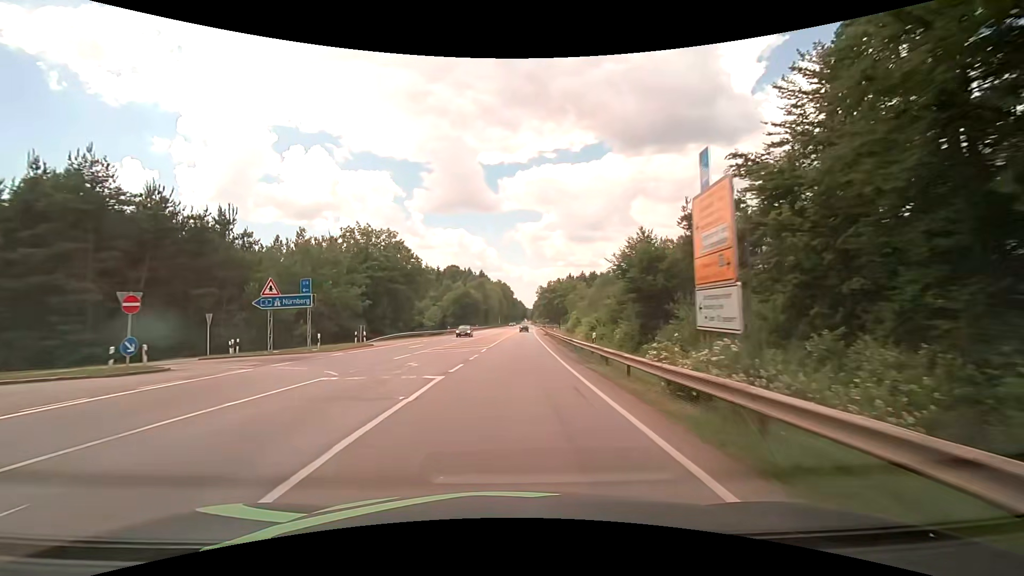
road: secondary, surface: asphalt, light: Day
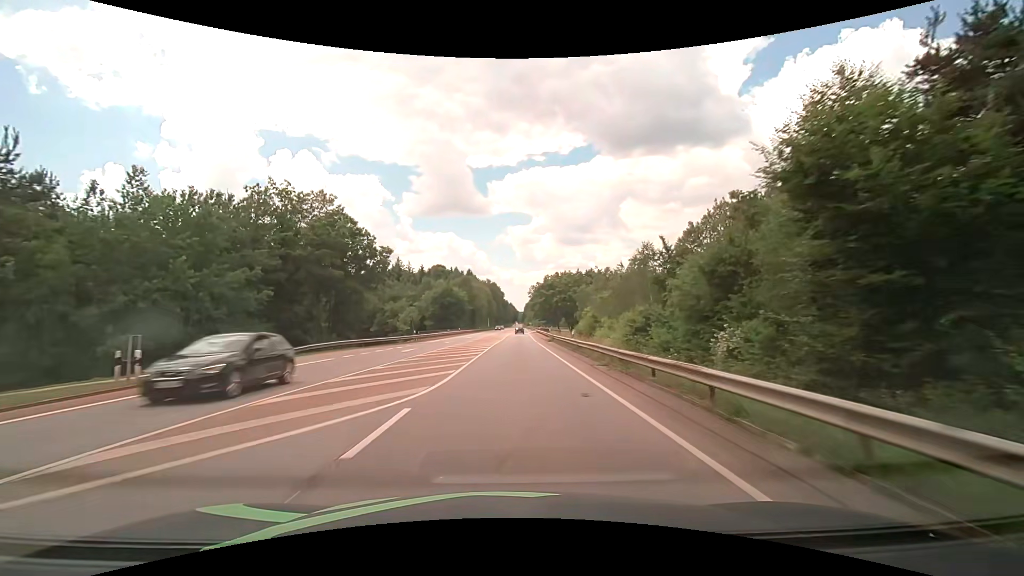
(+0.2, +21.6) m; +1°
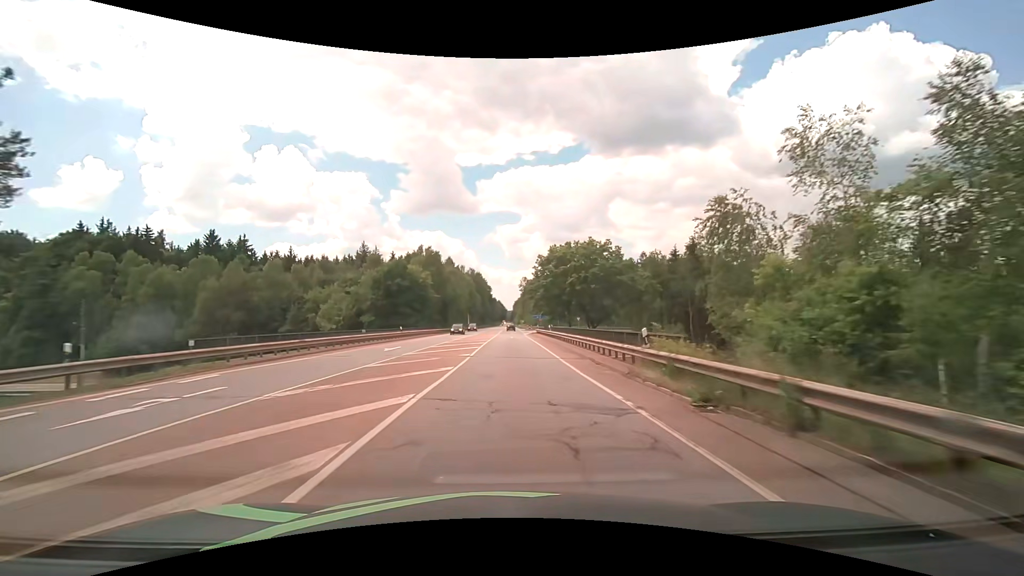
(+0.7, +43.0) m; +1°
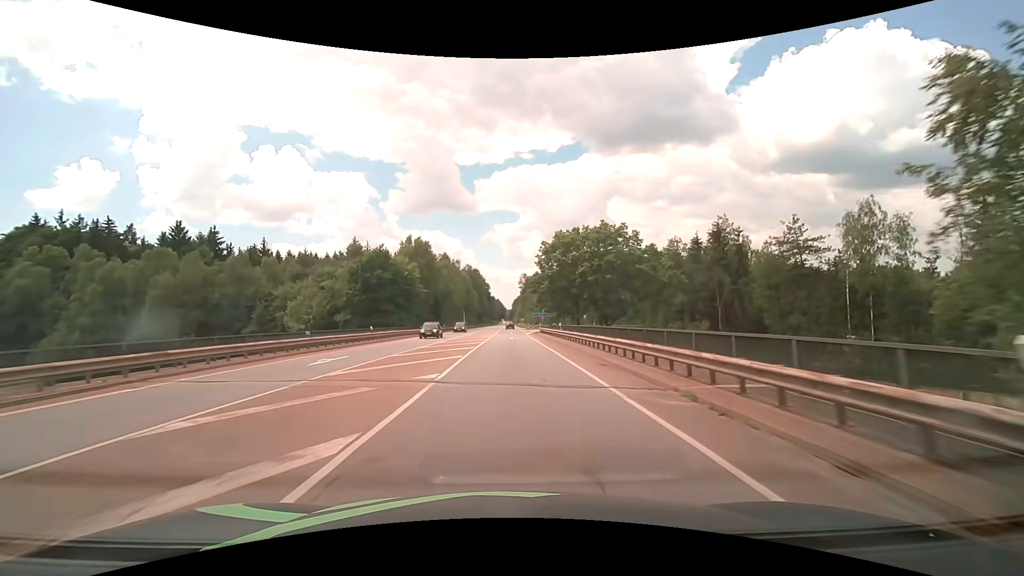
(0.0, +10.7) m; 0°
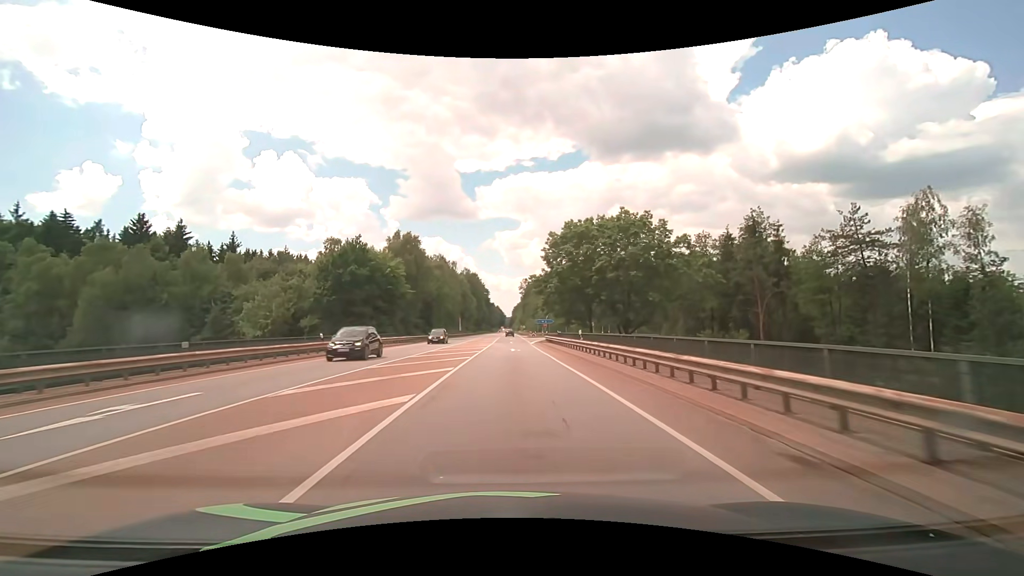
(0.0, +10.7) m; 0°
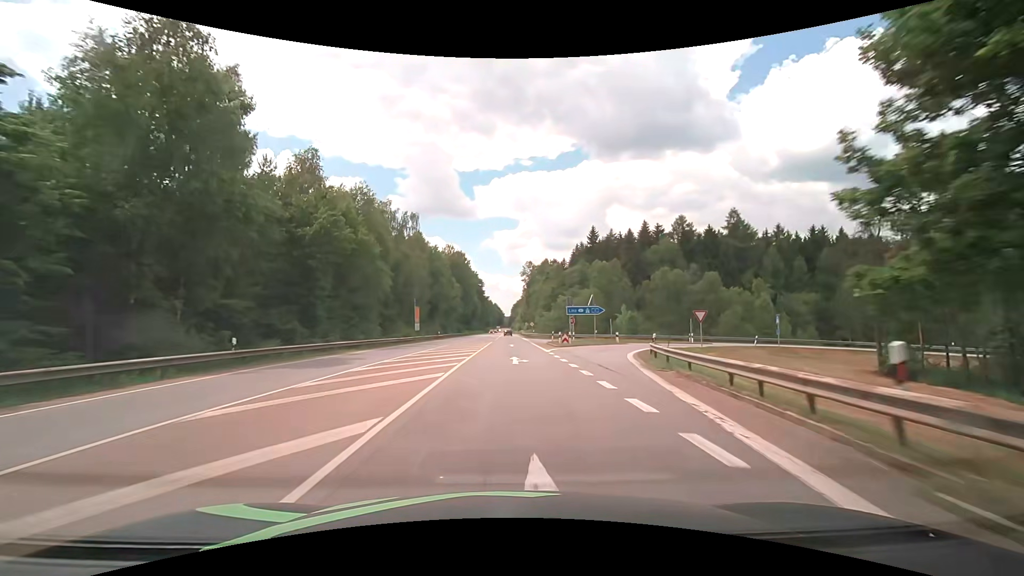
(+0.2, +53.7) m; +1°
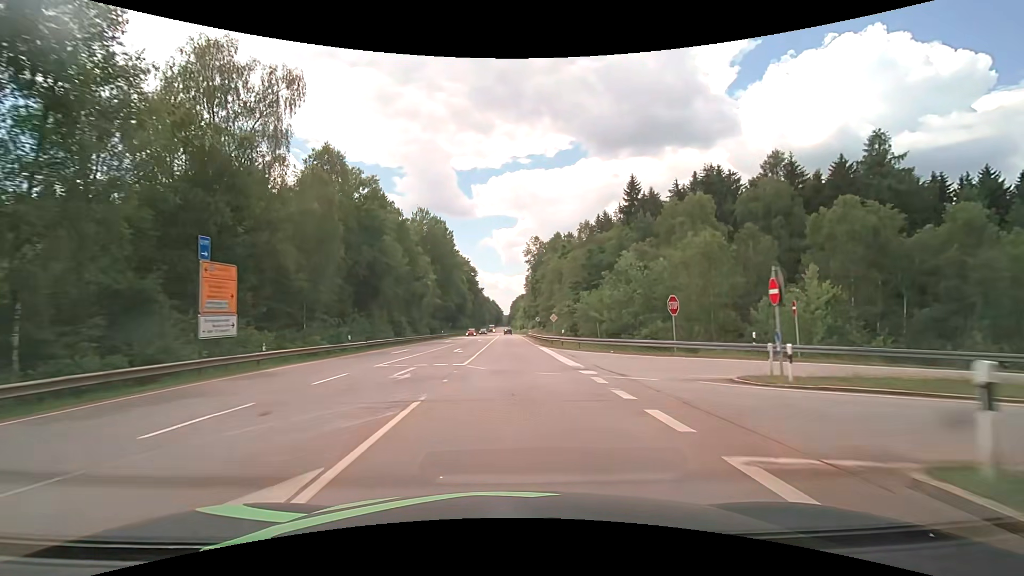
(-0.2, +42.9) m; 0°
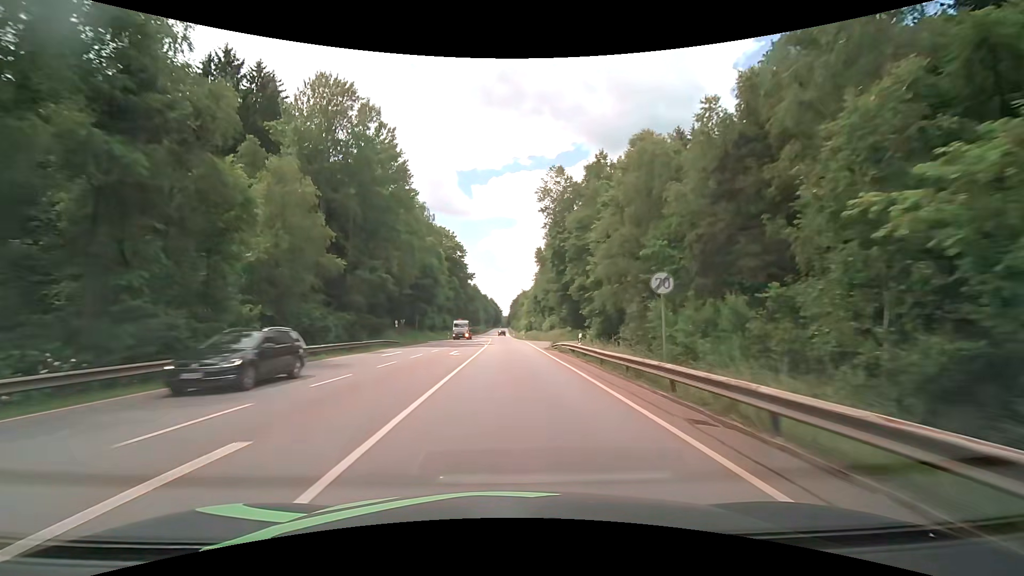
(-0.2, +53.9) m; 0°
(0, +10) (0, +20) (0, +30) (0, +40) (-1, +50) (-1, +60) (-1, +70) (-1, +80) (-1, +90) (-1, +100) m
